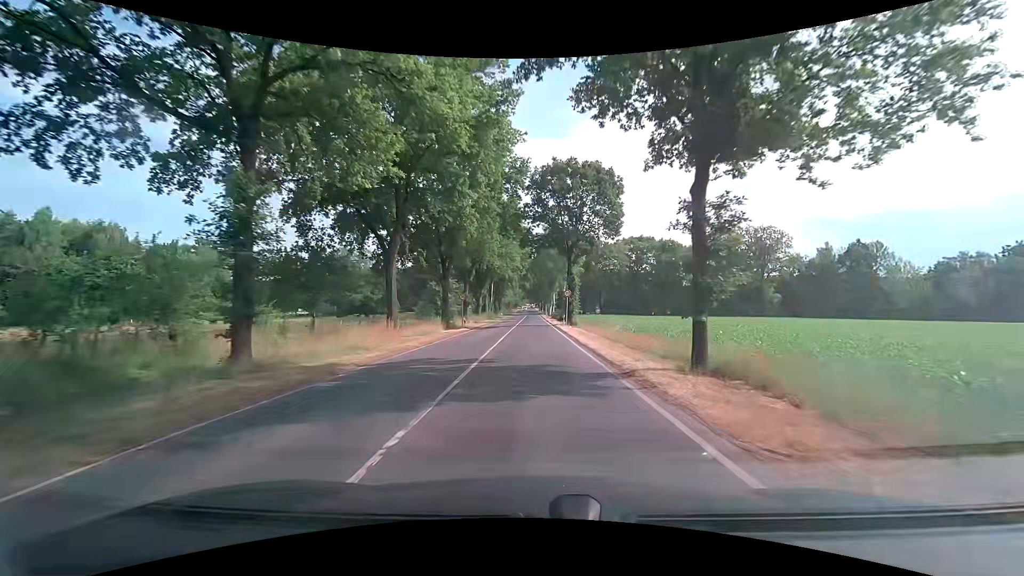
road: secondary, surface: asphalt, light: Day
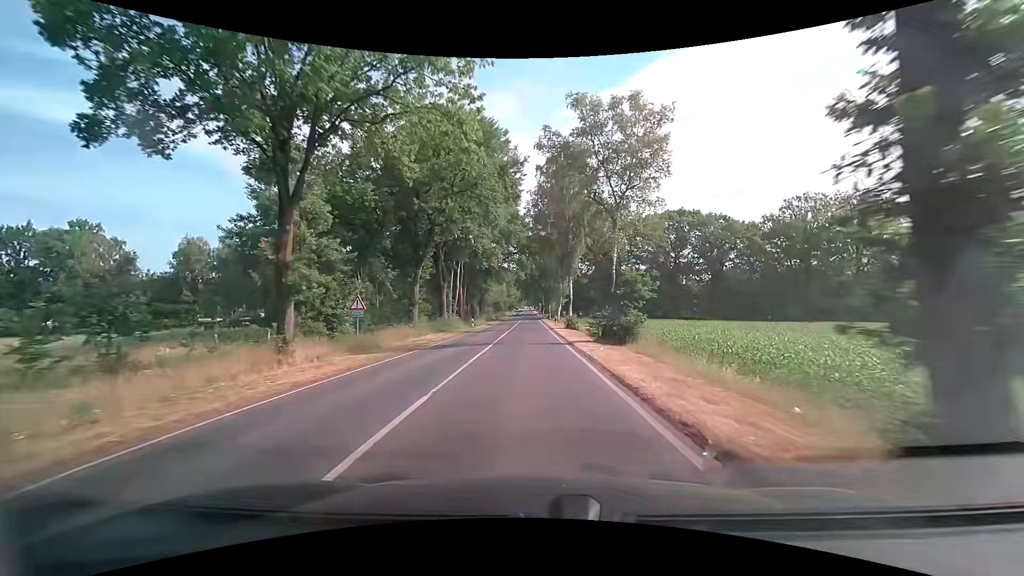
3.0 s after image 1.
(-0.1, +41.3) m; 0°
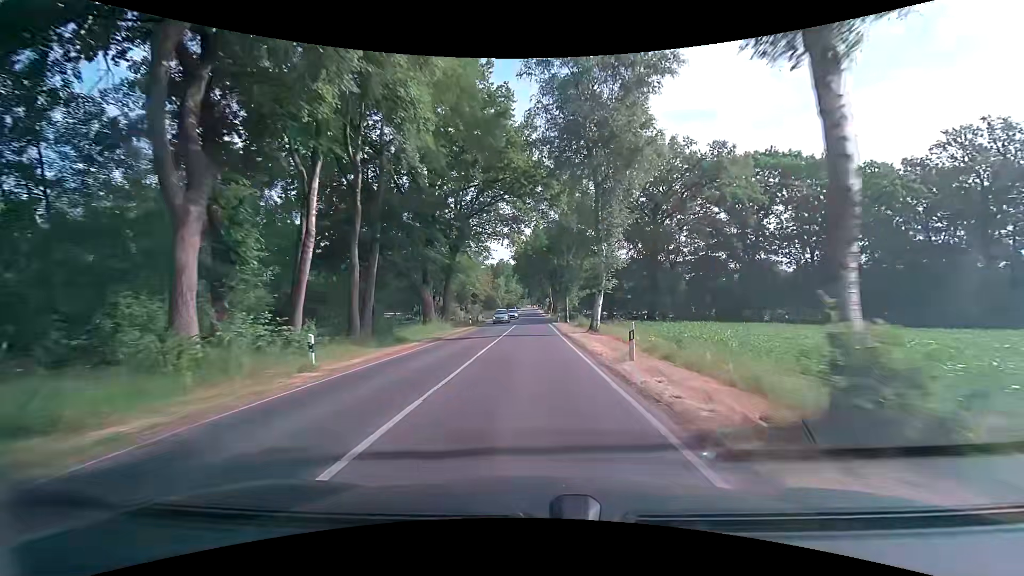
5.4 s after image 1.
(-0.4, +36.9) m; -1°
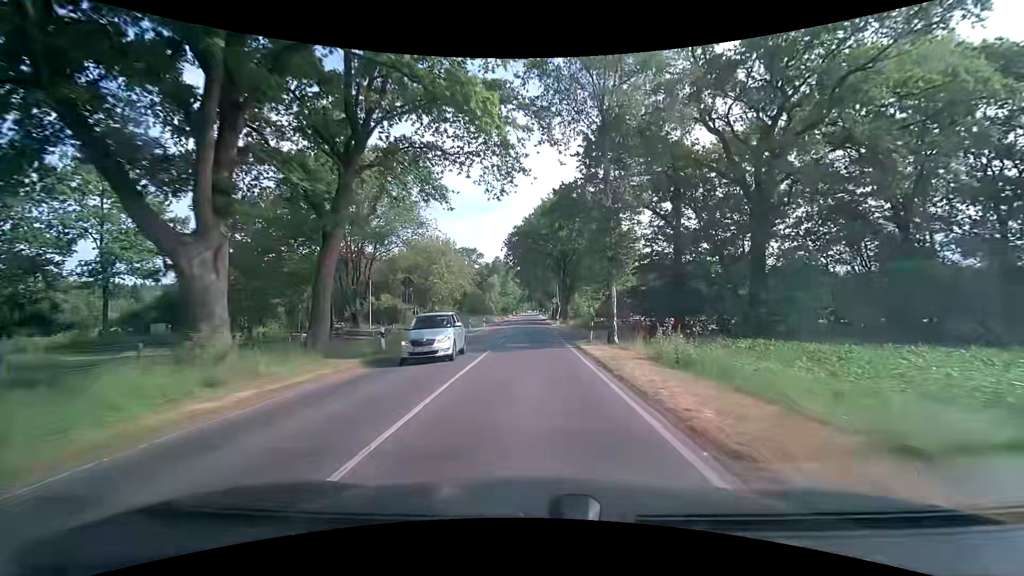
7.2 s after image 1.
(+0.1, +28.2) m; 0°
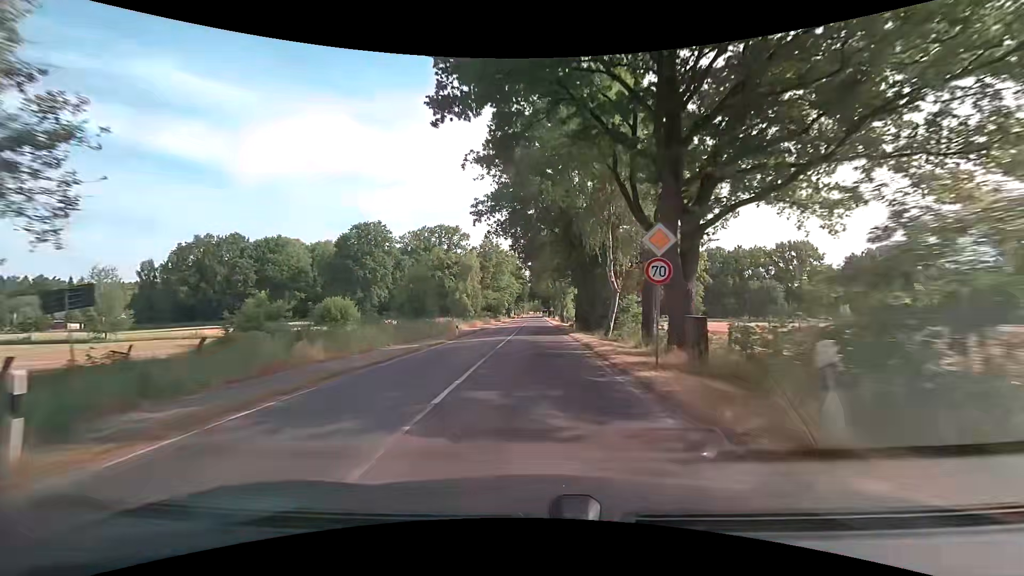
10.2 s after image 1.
(+0.3, +52.3) m; 0°
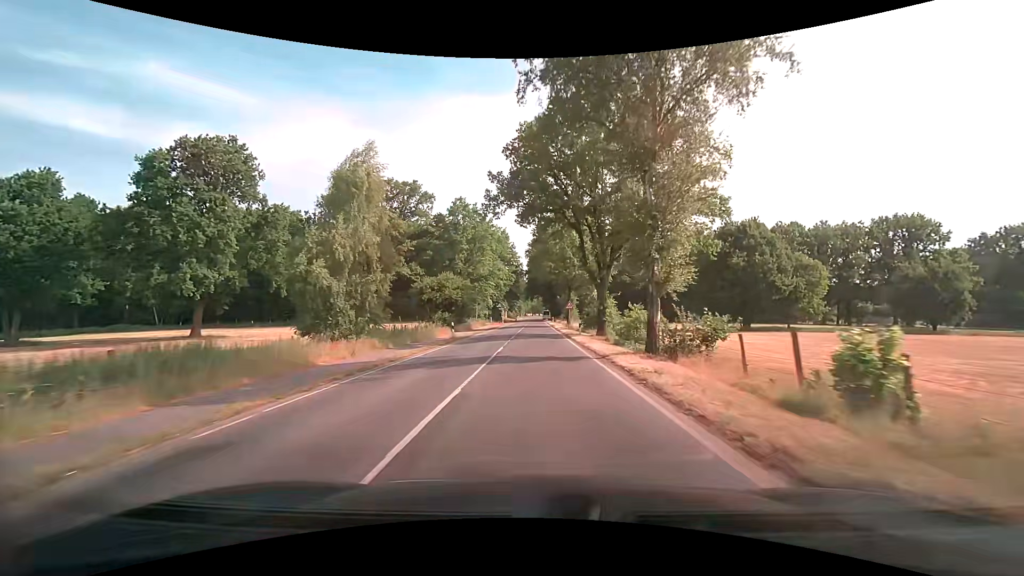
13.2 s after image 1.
(+0.2, +50.6) m; 0°
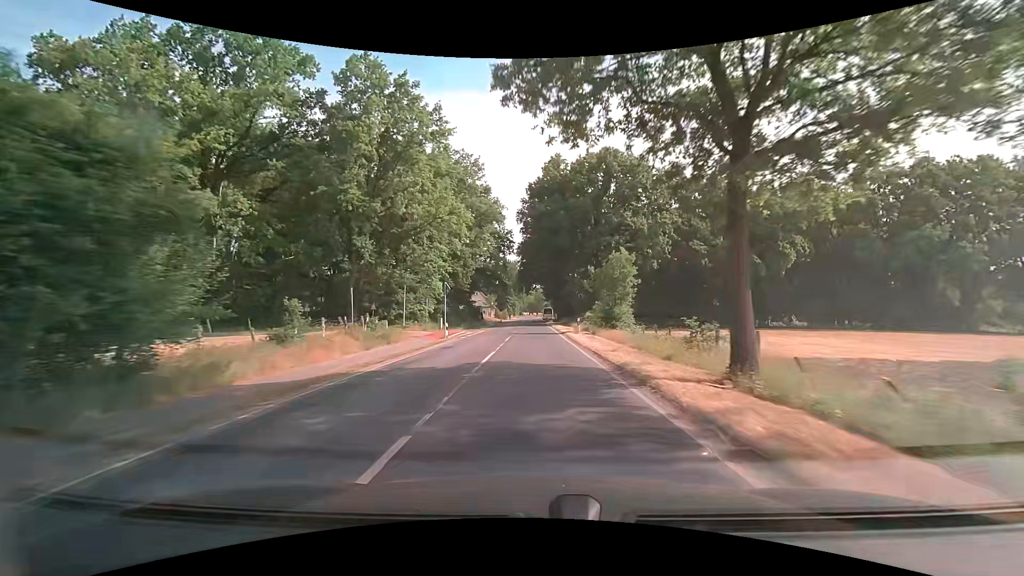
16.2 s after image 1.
(+0.4, +51.8) m; +1°
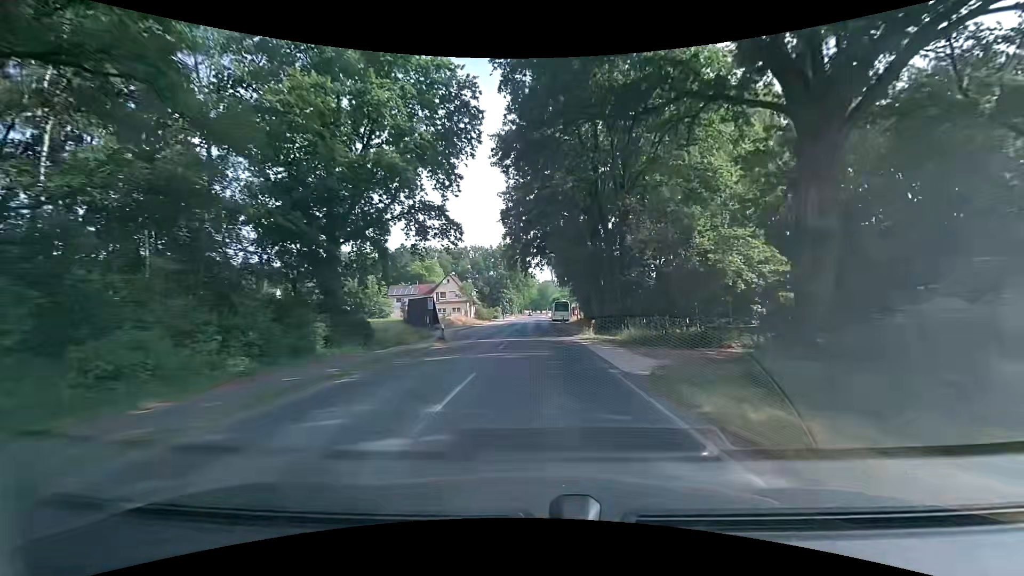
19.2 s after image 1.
(+0.1, +54.6) m; 0°
(0, +10) (0, +20) (0, +30) (0, +40) (0, +50) (0, +60) (0, +70) (0, +80) (0, +90) (0, +100) m
